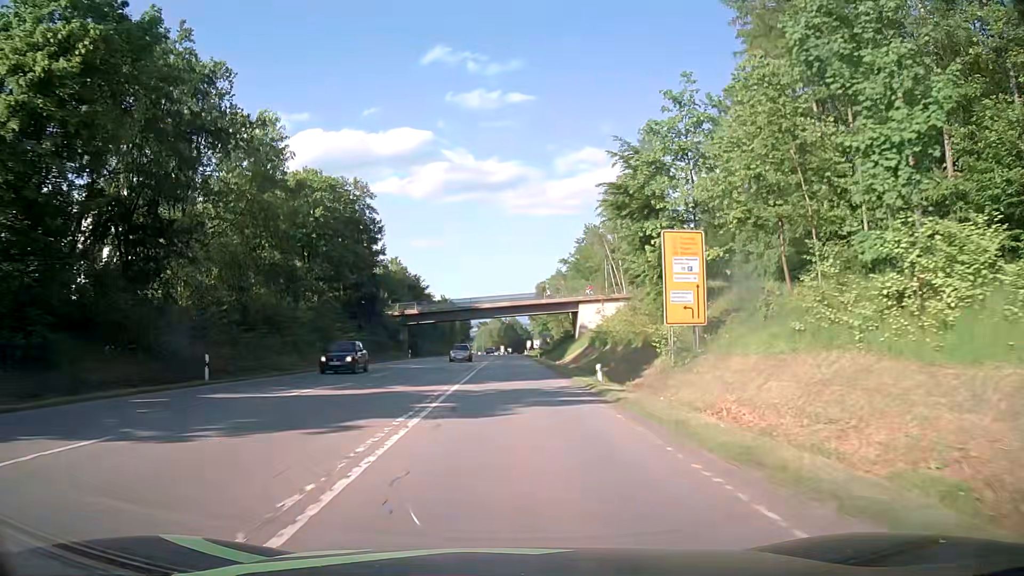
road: secondary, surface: asphalt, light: Day
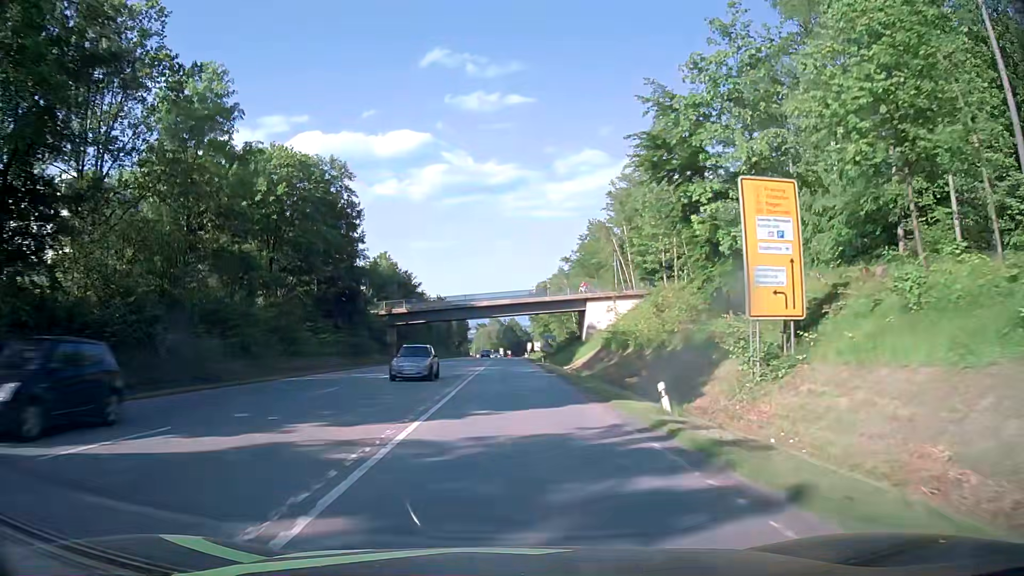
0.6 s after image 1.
(0.0, +9.5) m; 0°
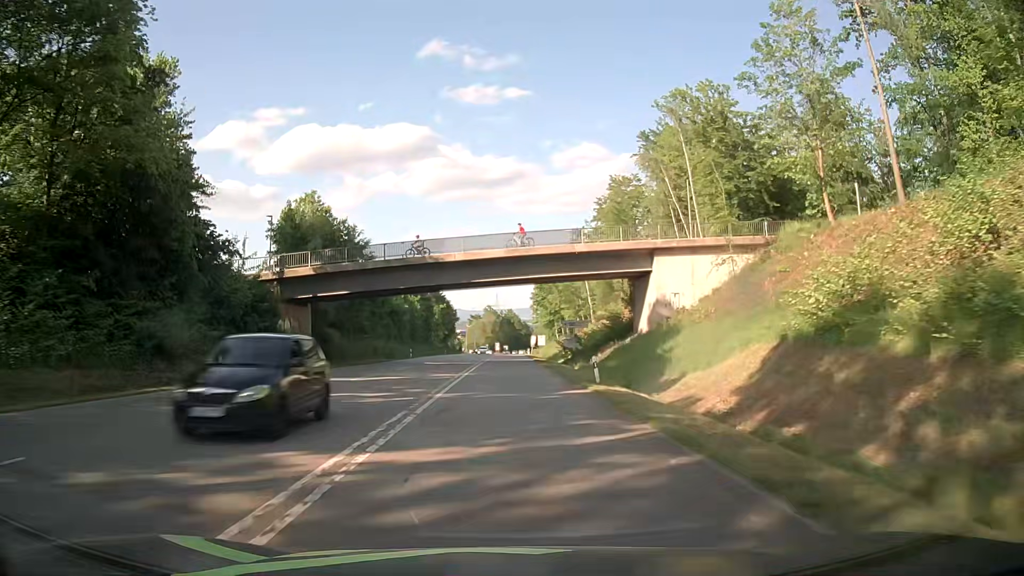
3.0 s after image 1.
(+0.1, +38.7) m; +1°
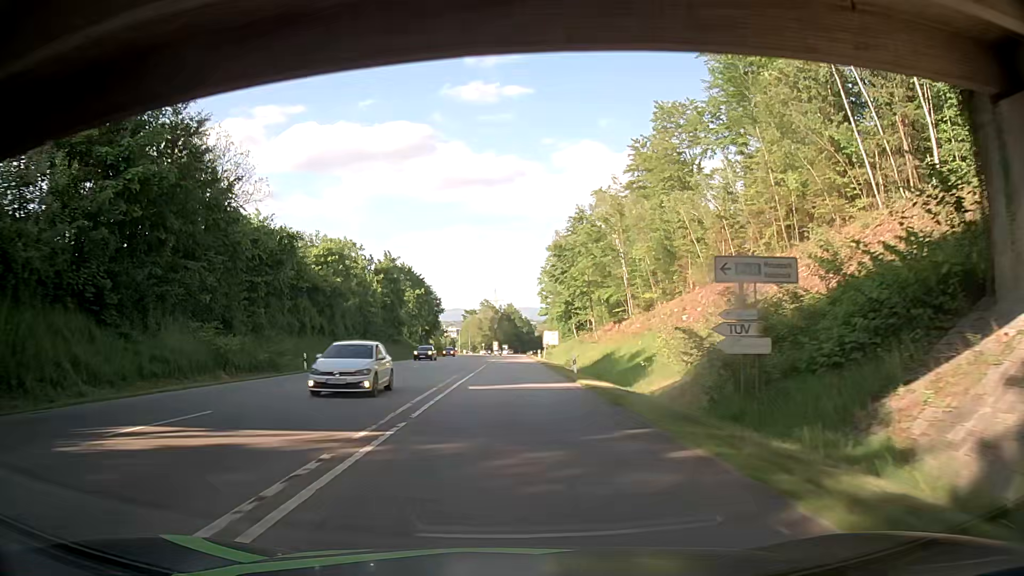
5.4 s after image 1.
(-0.3, +39.9) m; 0°
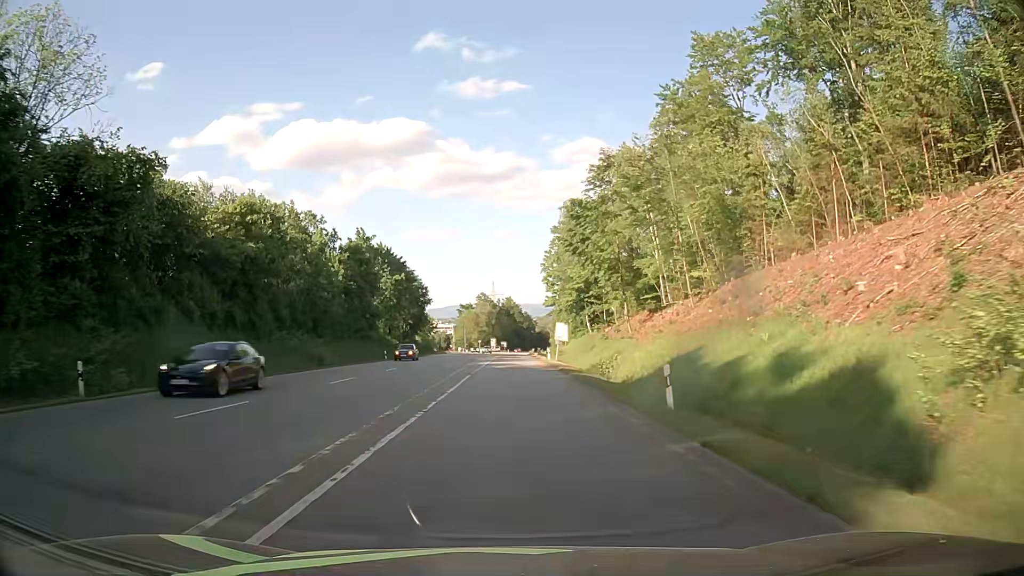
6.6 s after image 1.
(+0.1, +20.3) m; 0°
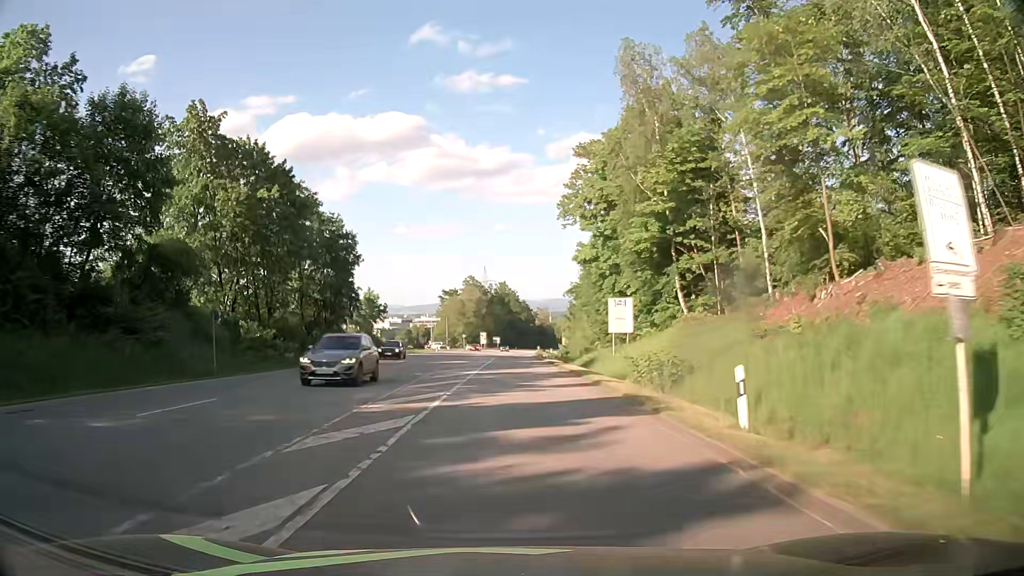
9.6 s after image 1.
(0.0, +51.4) m; +1°
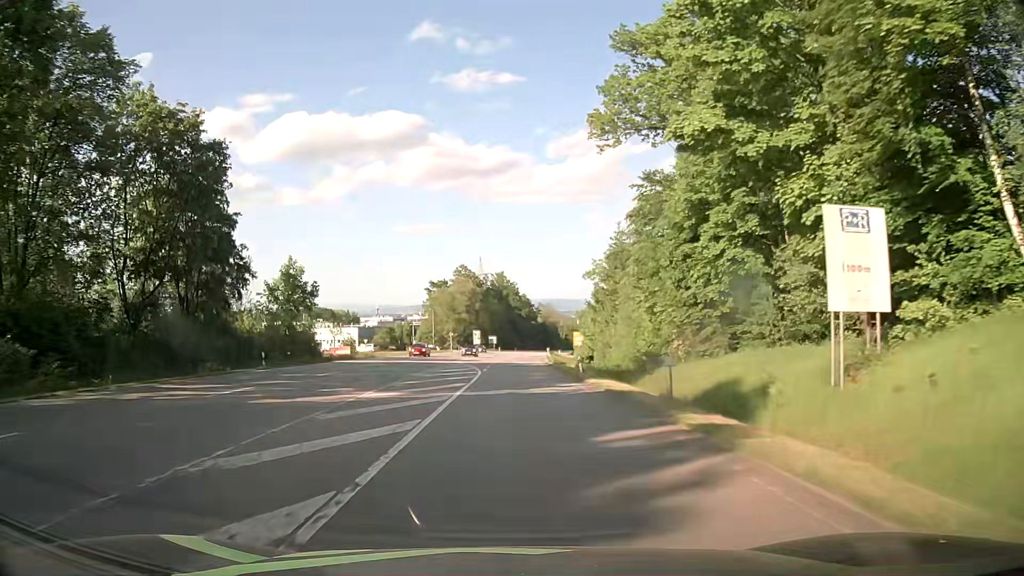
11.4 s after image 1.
(-0.1, +29.9) m; 0°
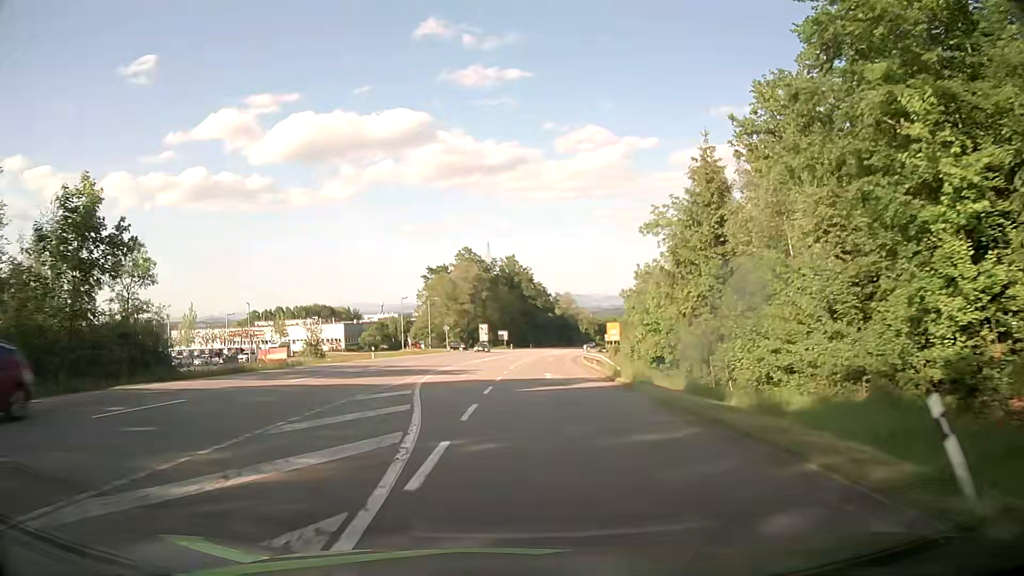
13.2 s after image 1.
(-0.1, +28.9) m; -1°
(0, +10) (0, +20) (0, +30) (0, +40) (0, +50) (0, +60) (+1, +70) (+2, +80) (+3, +90) (+5, +100) m
